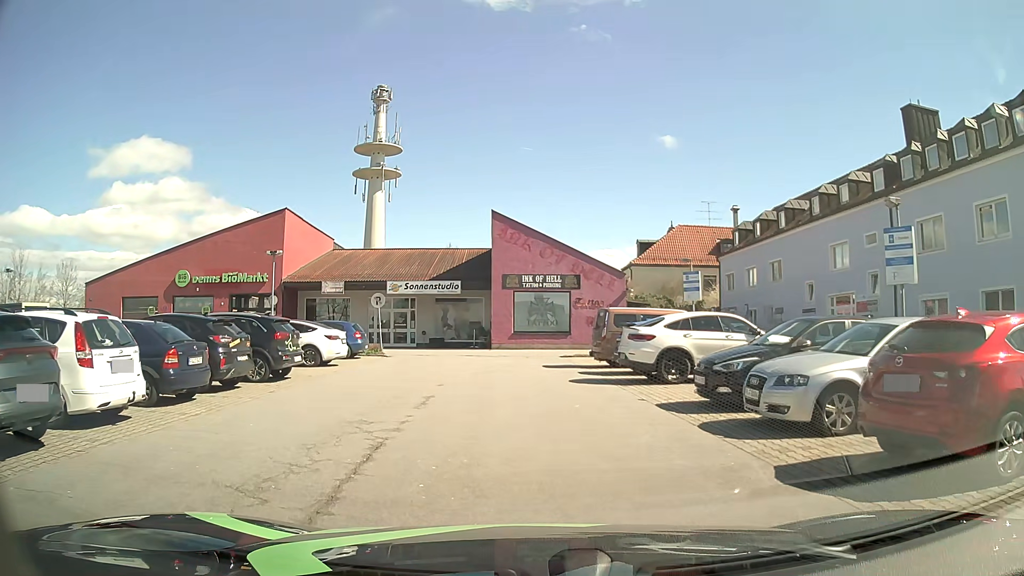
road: service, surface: asphalt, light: Day
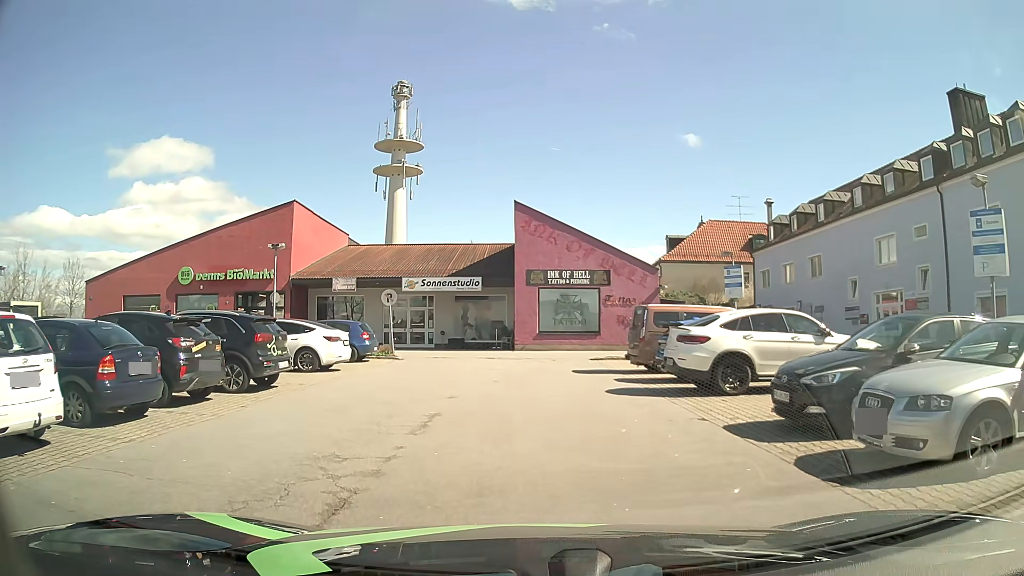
(-0.1, +2.6) m; -4°
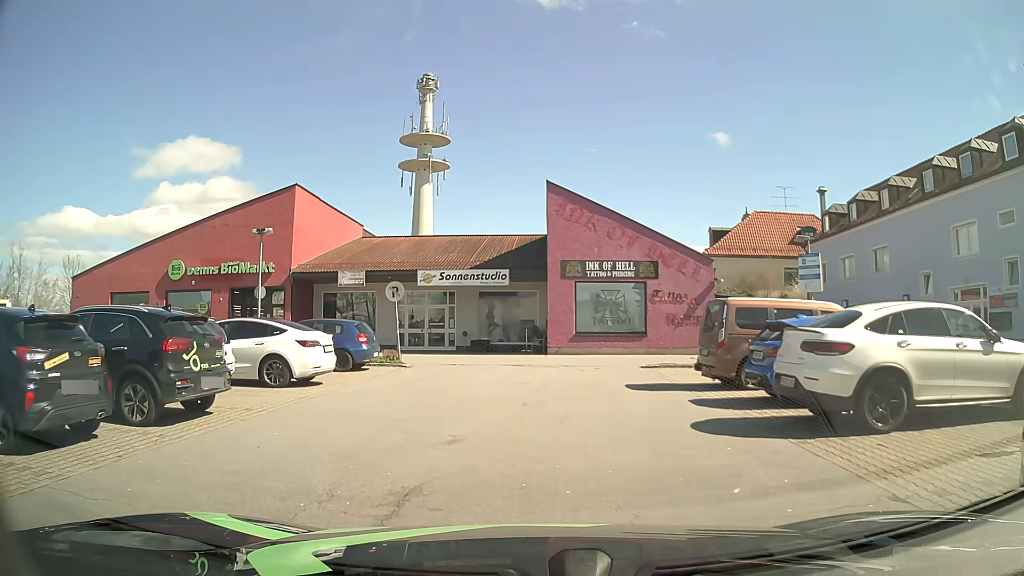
(-0.1, +4.6) m; -2°
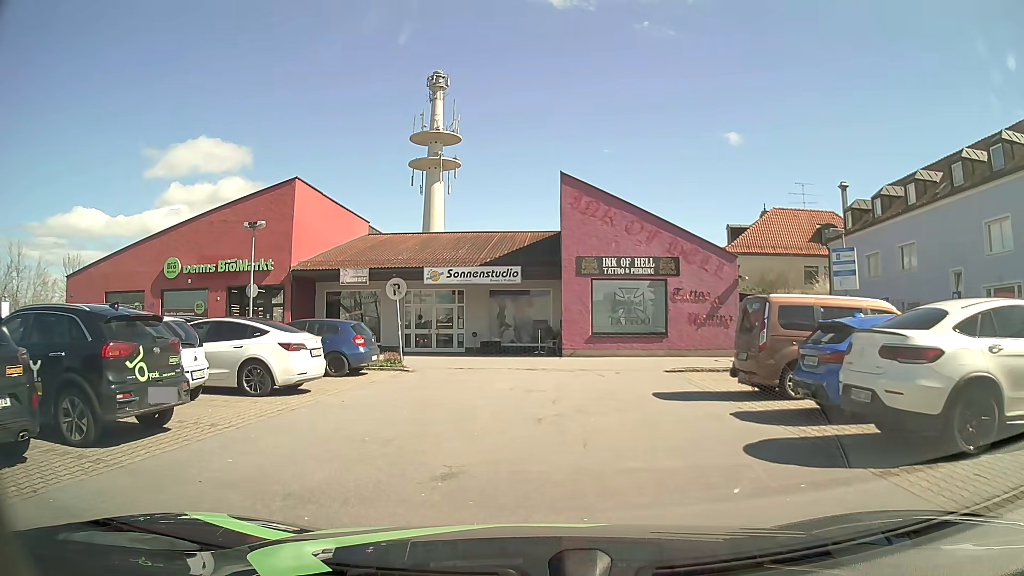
(0.0, +1.7) m; -2°
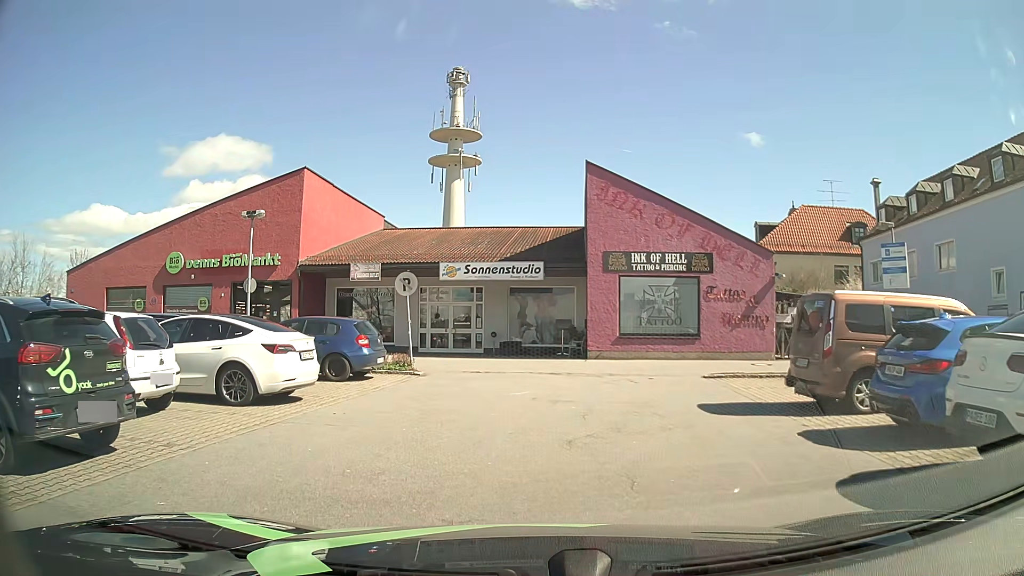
(0.0, +1.8) m; 0°
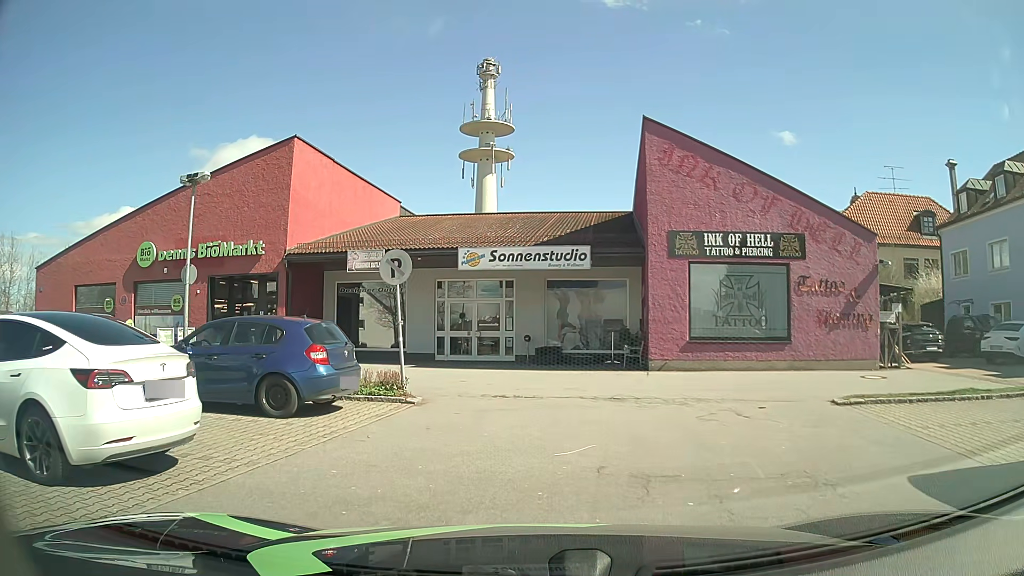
(-0.3, +5.6) m; -3°
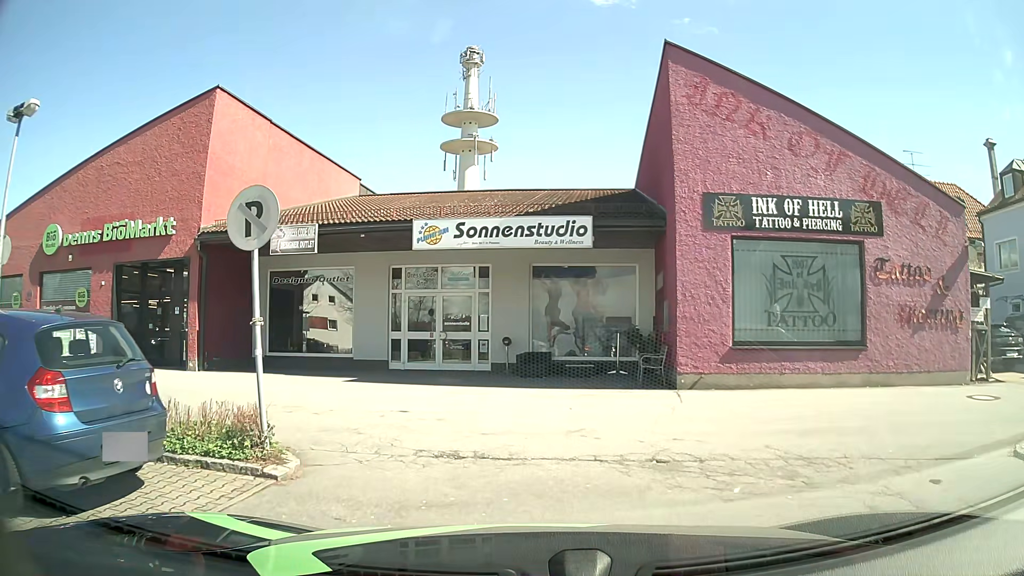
(0.0, +5.5) m; +3°
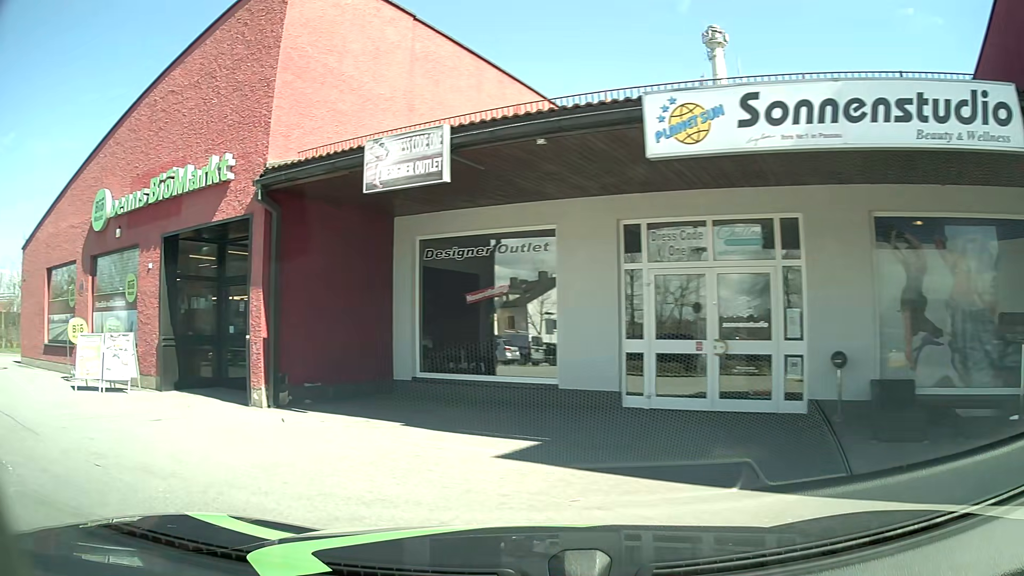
(-0.8, +8.8) m; -25°
